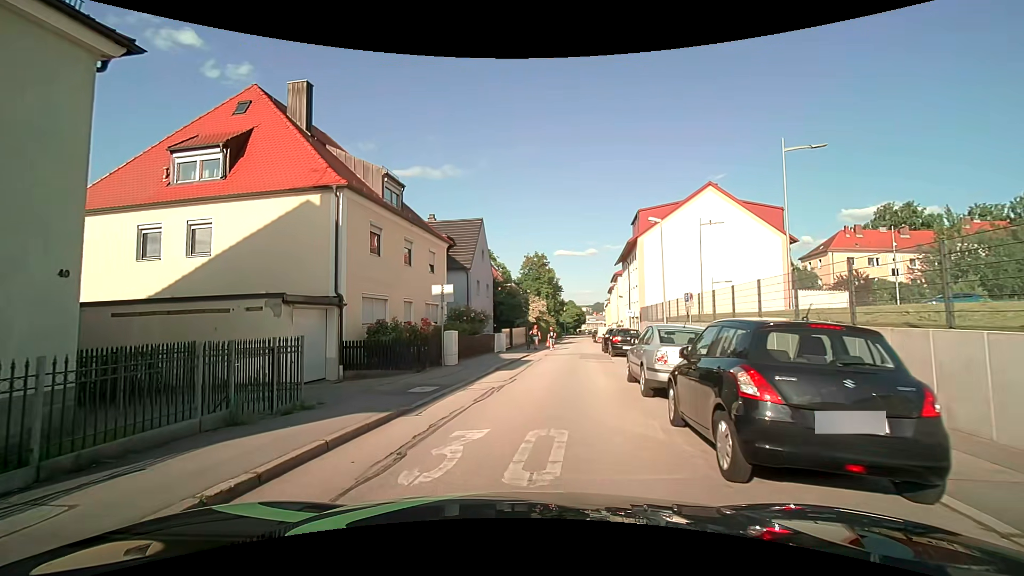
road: residential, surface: asphalt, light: Day
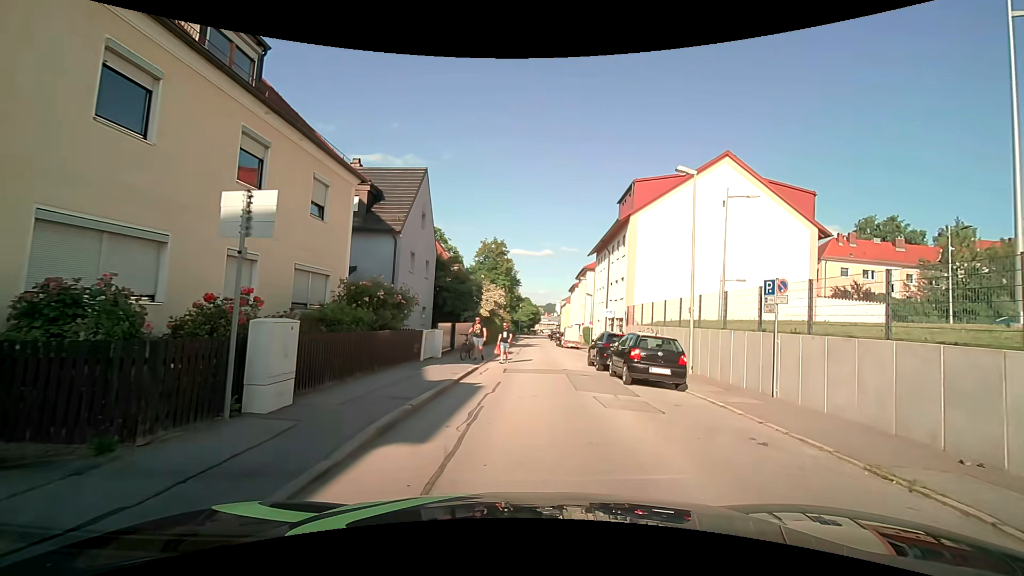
(+0.3, +11.2) m; +6°
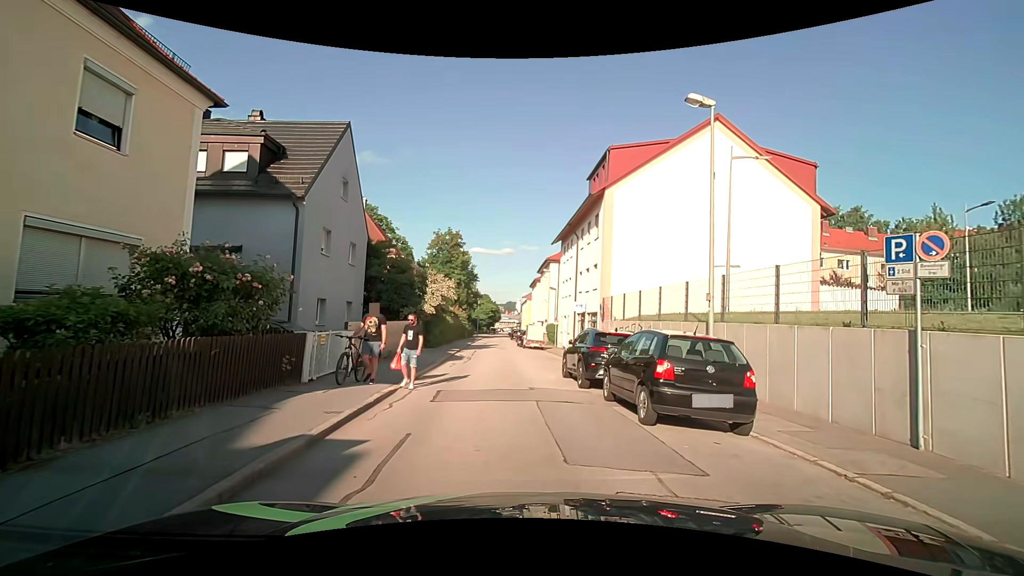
(+0.3, +6.3) m; +6°
